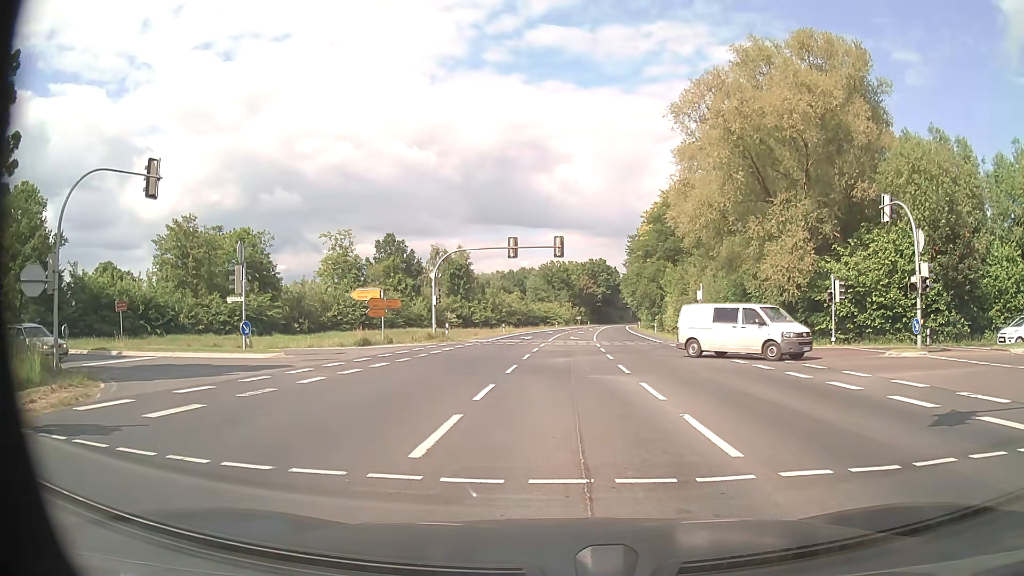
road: primary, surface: asphalt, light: Day
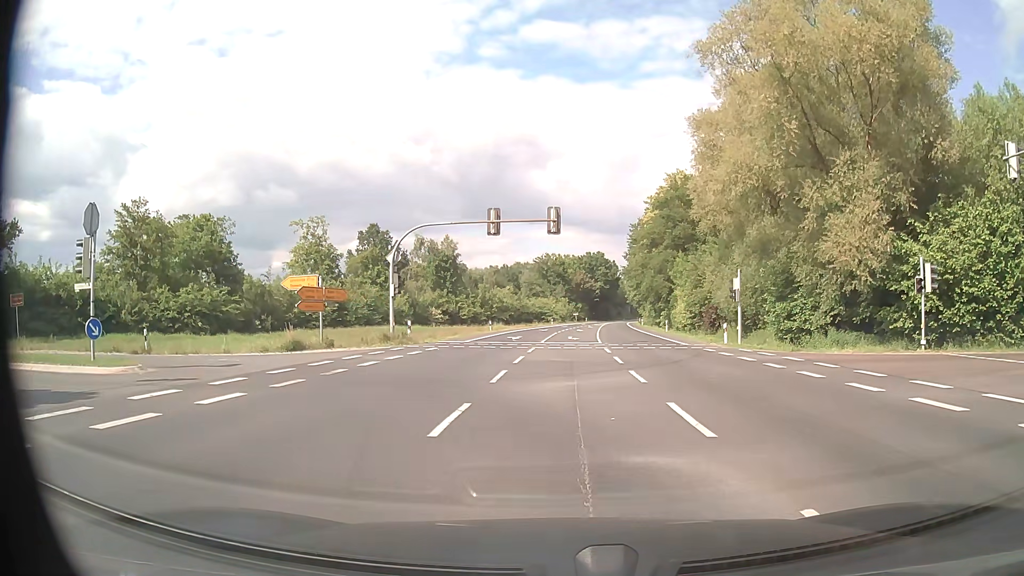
(+0.1, +10.5) m; +1°
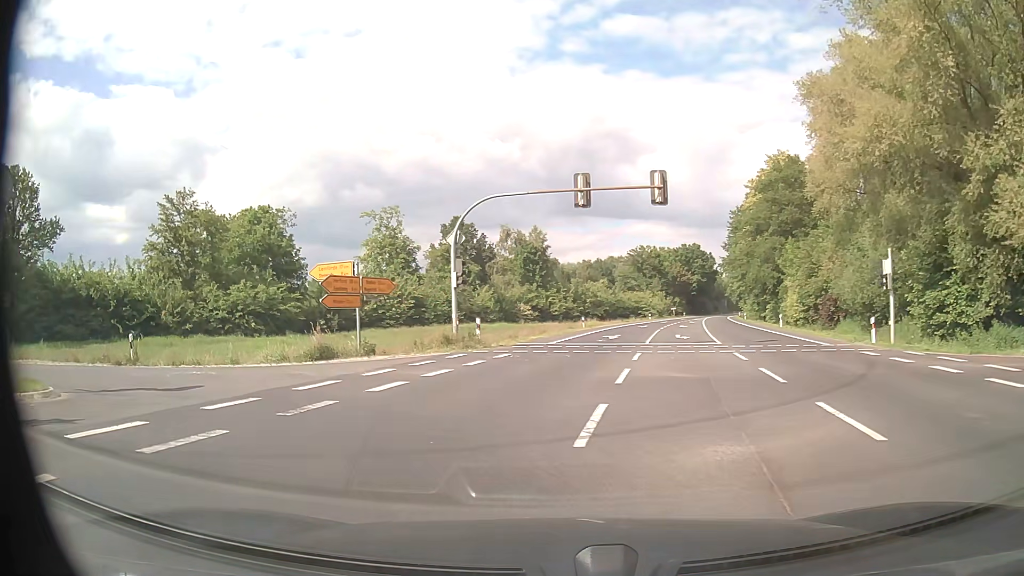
(-0.4, +7.4) m; -8°
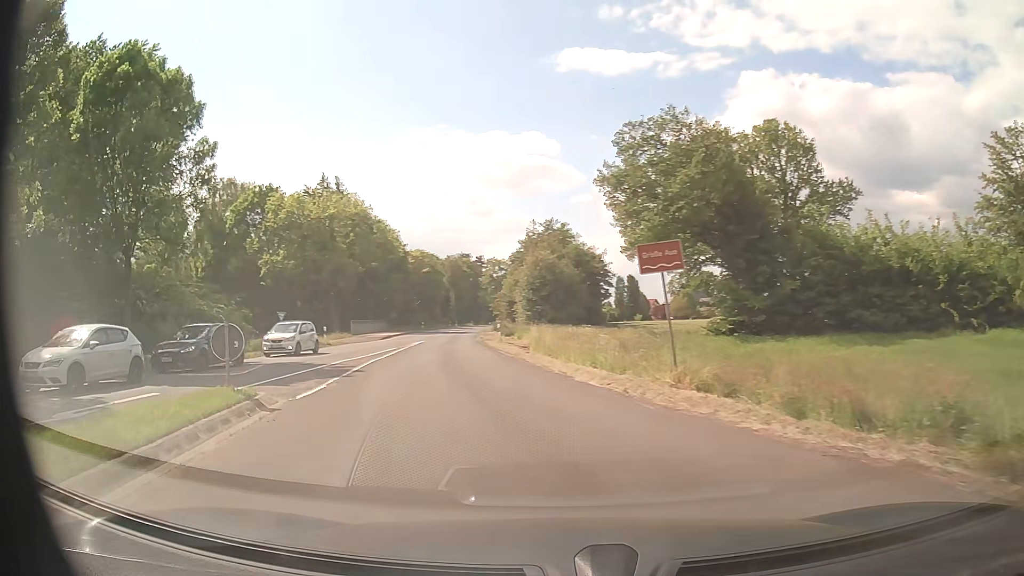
(-10.0, +14.8) m; -71°
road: secondary
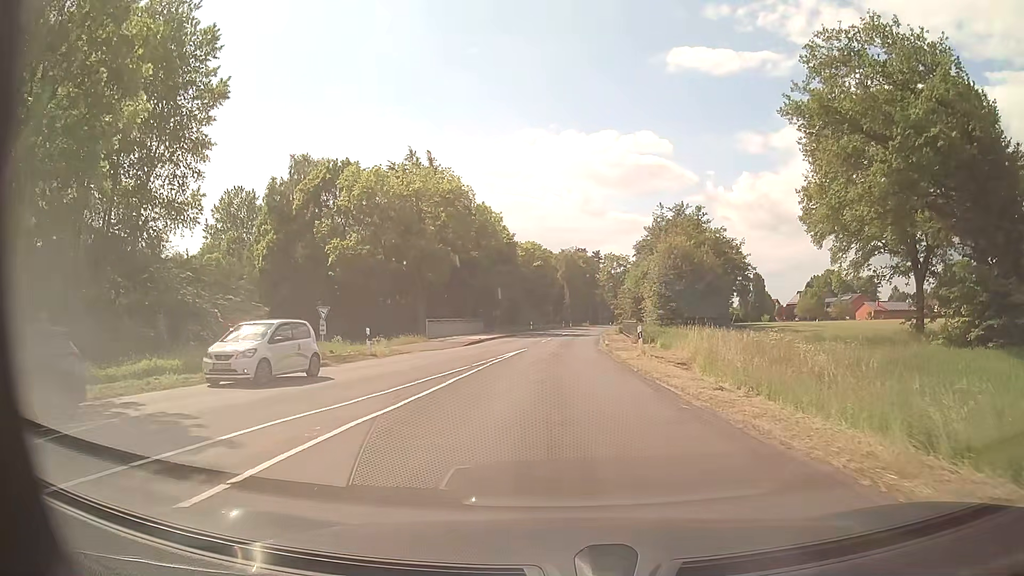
(-2.2, +14.5) m; -11°
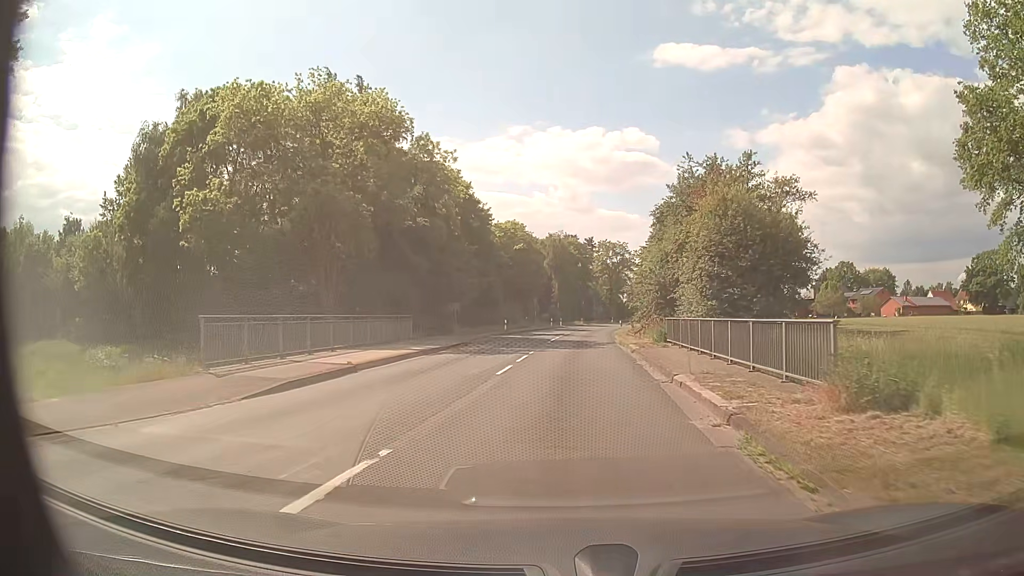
(+0.2, +25.5) m; +1°
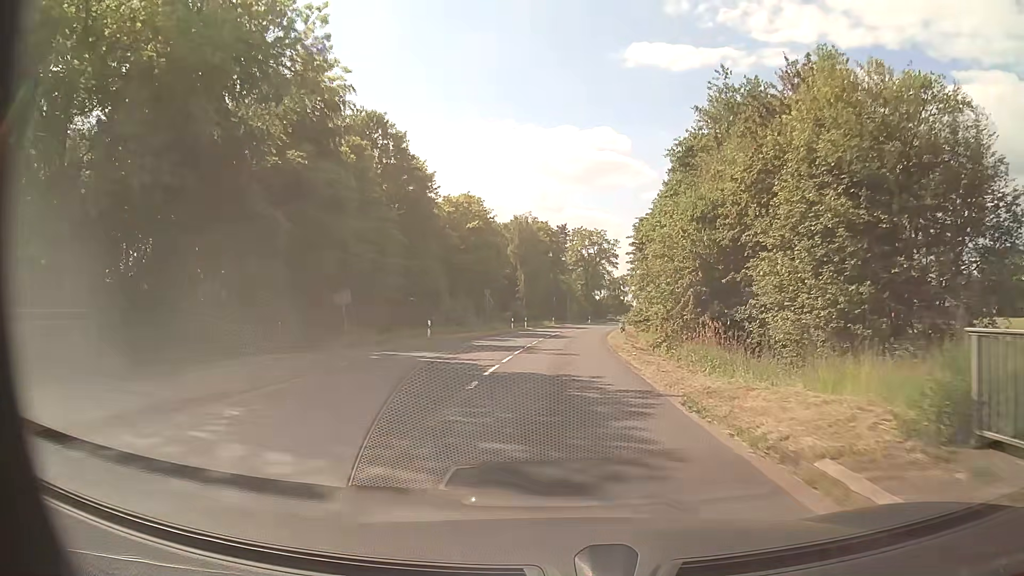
(+0.5, +22.6) m; +3°
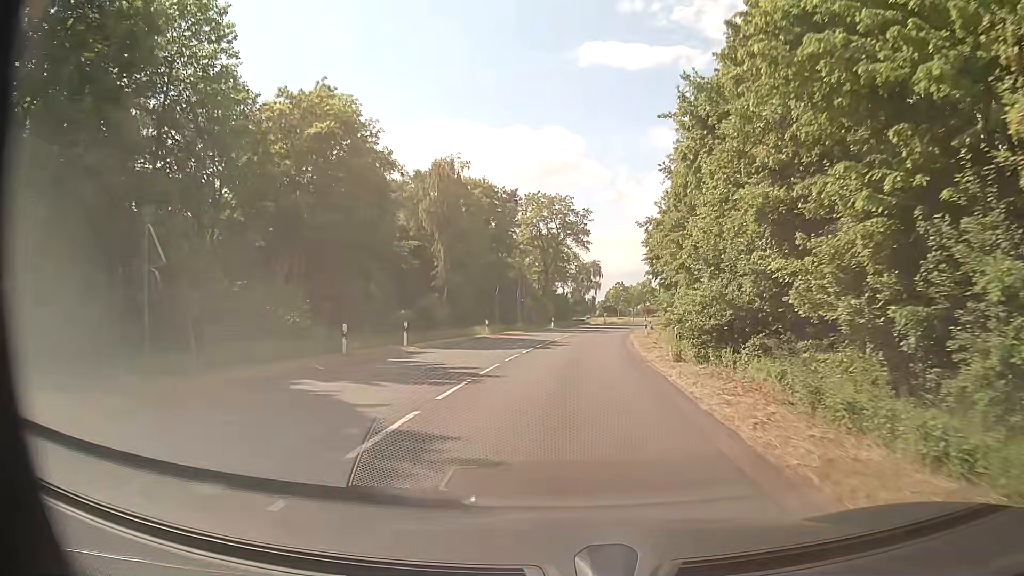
(+0.8, +40.9) m; +3°
(0, +10) (+1, +20) (+1, +30) (+2, +40) (+4, +50) (+5, +60) (+7, +70) (+9, +79) (+11, +89) (+14, +99) m
